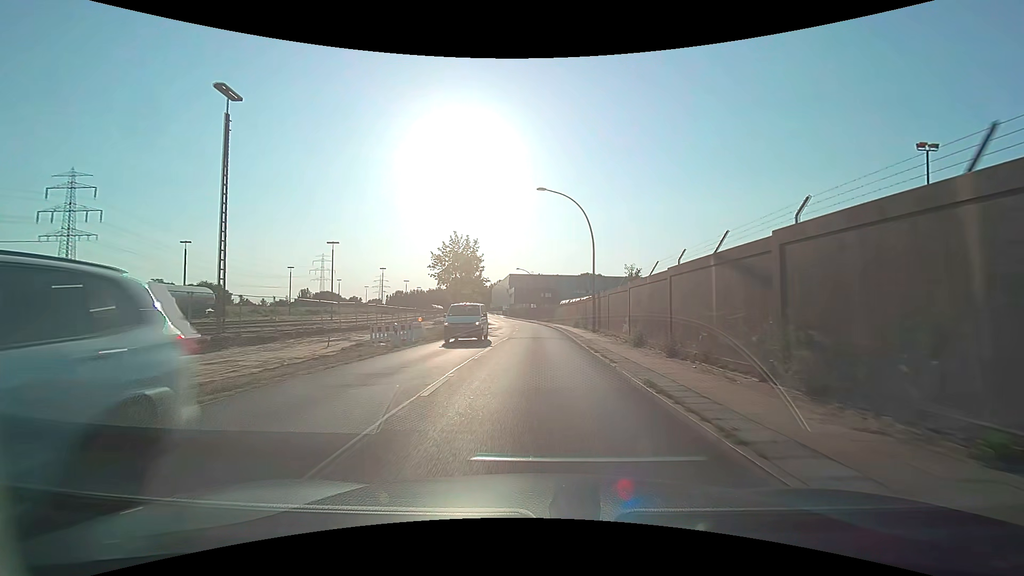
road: secondary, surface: asphalt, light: Day
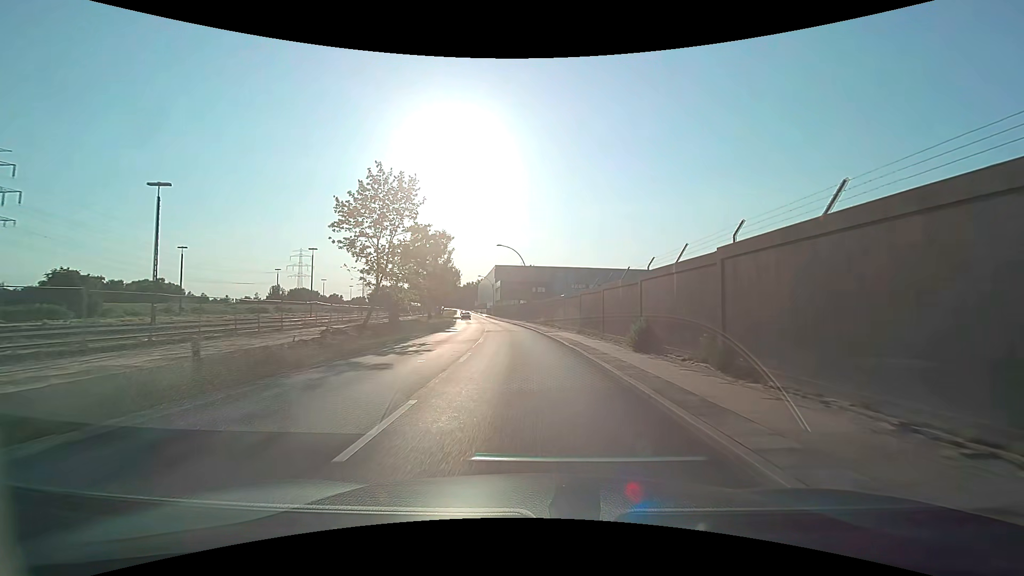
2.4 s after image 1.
(+0.3, +30.5) m; +1°
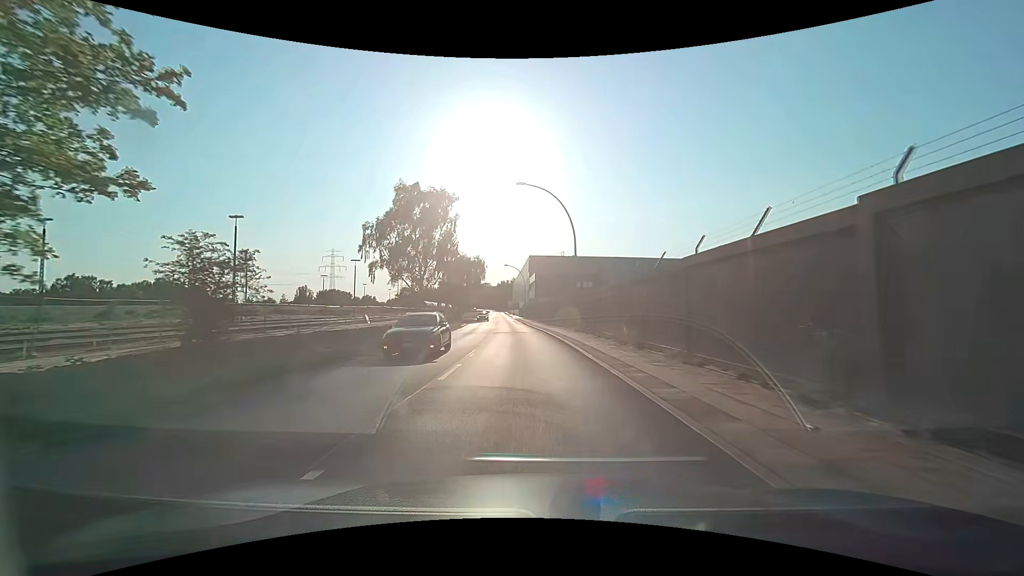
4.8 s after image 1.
(-0.8, +30.4) m; -4°
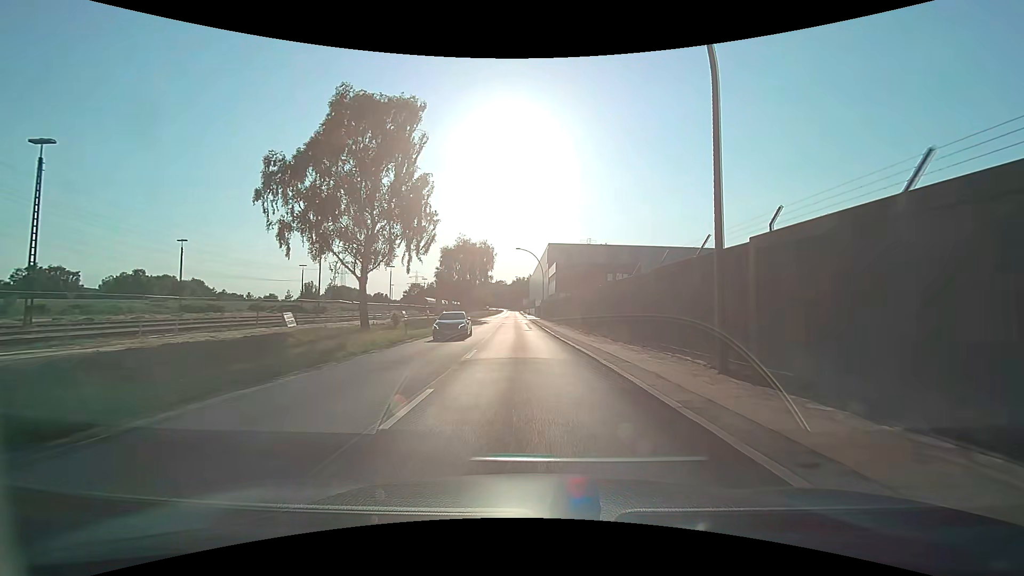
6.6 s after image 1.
(-0.5, +22.7) m; -2°
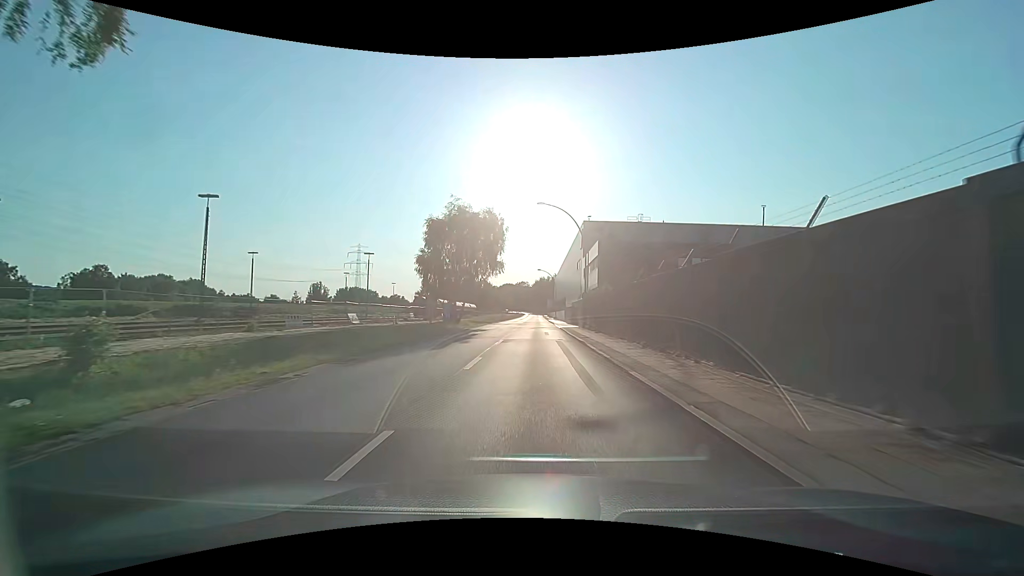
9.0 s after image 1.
(-0.8, +30.1) m; -3°
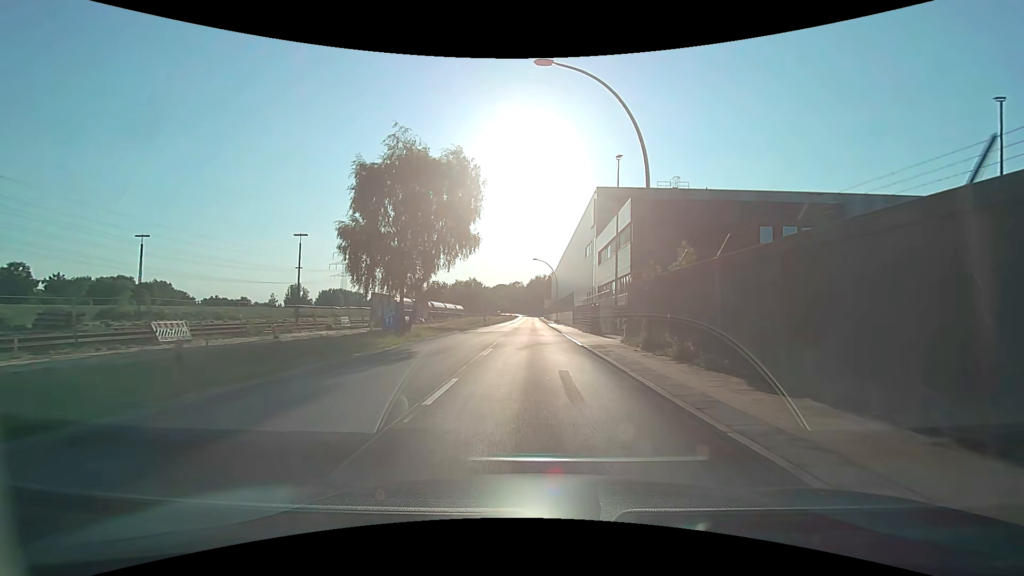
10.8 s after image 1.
(+0.2, +22.5) m; +1°
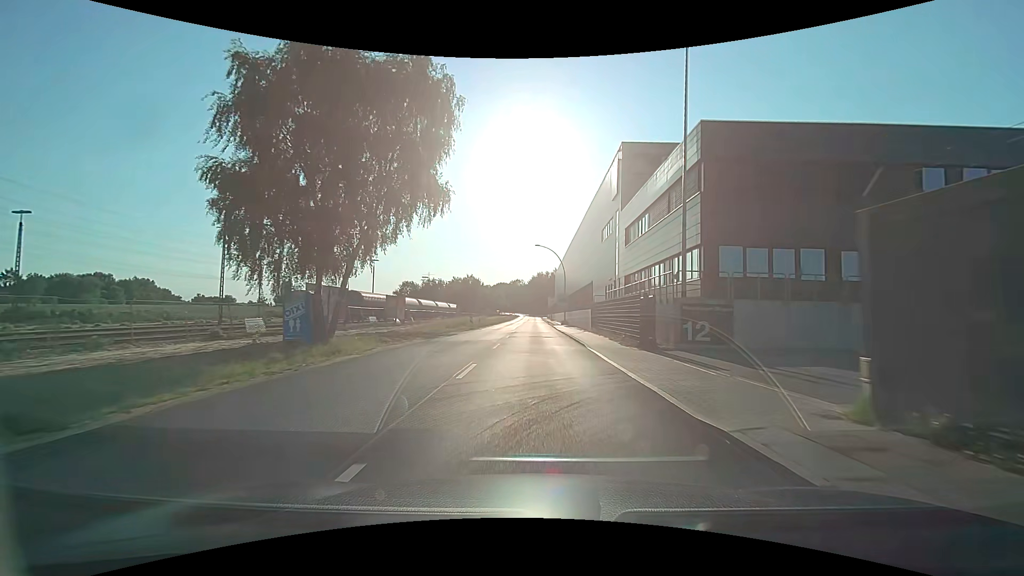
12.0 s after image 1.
(0.0, +15.0) m; 0°
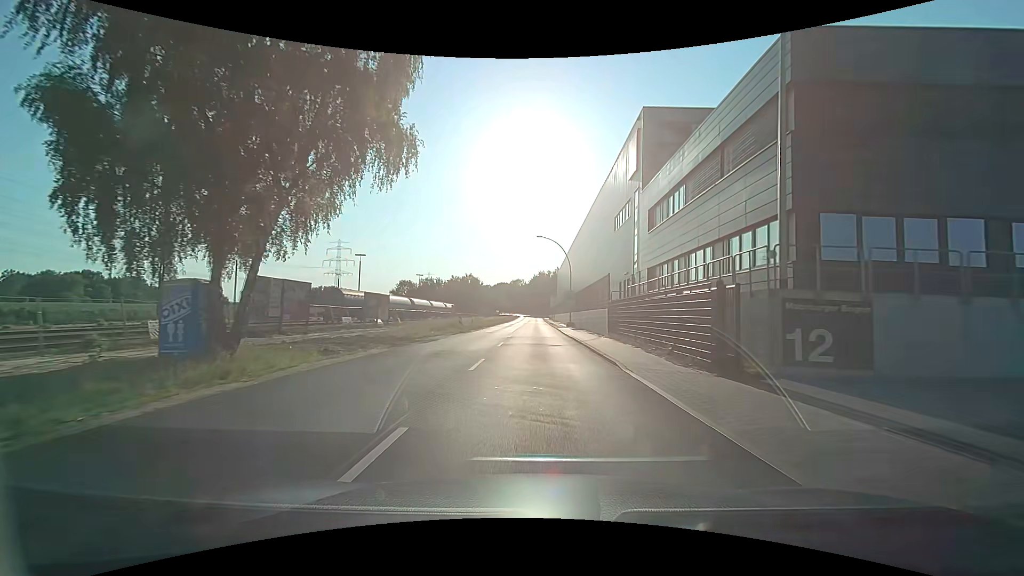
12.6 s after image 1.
(0.0, +7.5) m; 0°
(0, +10) (0, +20) (0, +30) (0, +40) (0, +50) (0, +60) (0, +70) (0, +80) (0, +90) (0, +100) m
